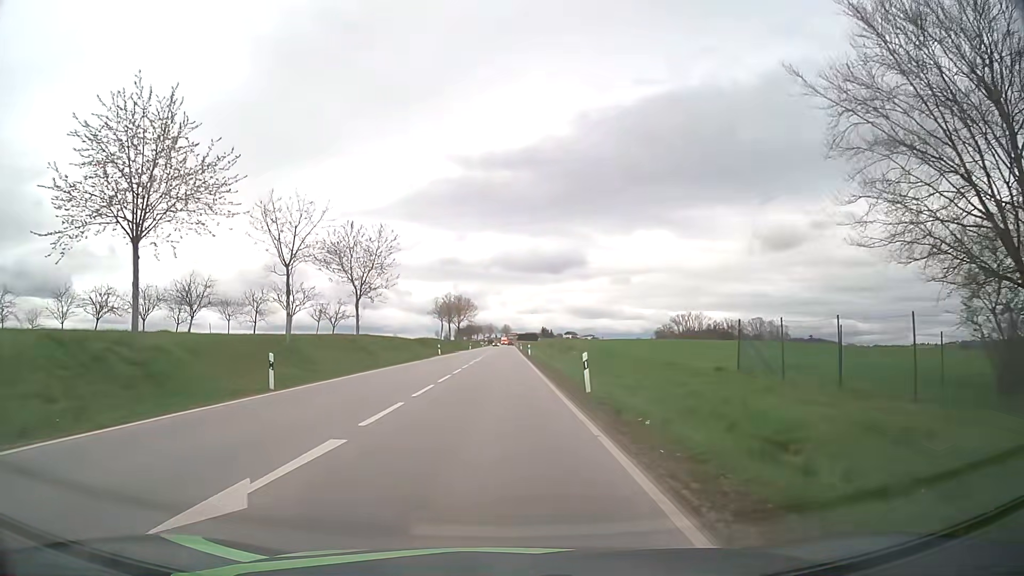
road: secondary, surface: asphalt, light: Day
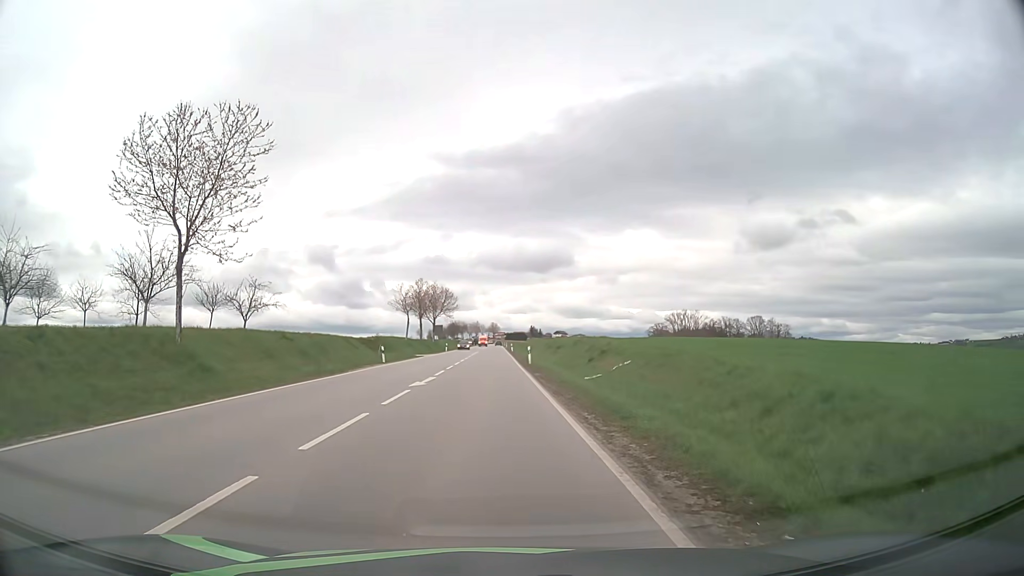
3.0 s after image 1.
(0.0, +25.9) m; +1°
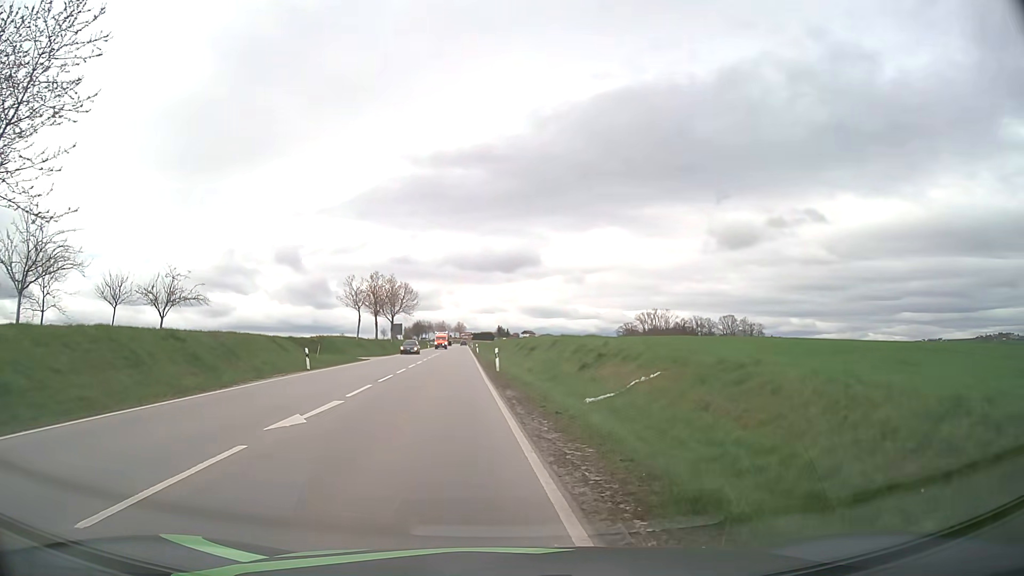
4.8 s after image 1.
(+0.2, +9.6) m; +2°
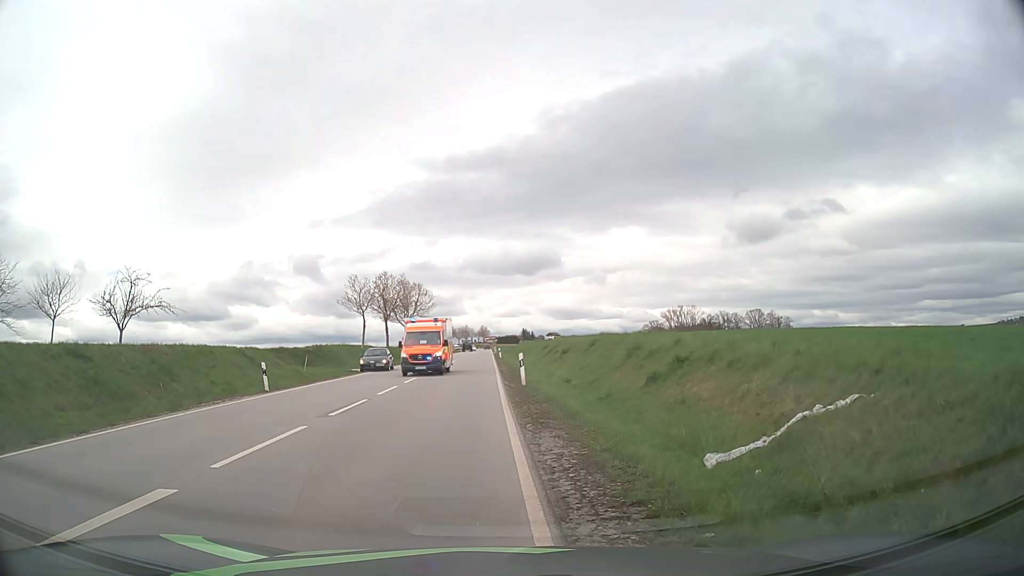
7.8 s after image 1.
(0.0, +8.7) m; -1°
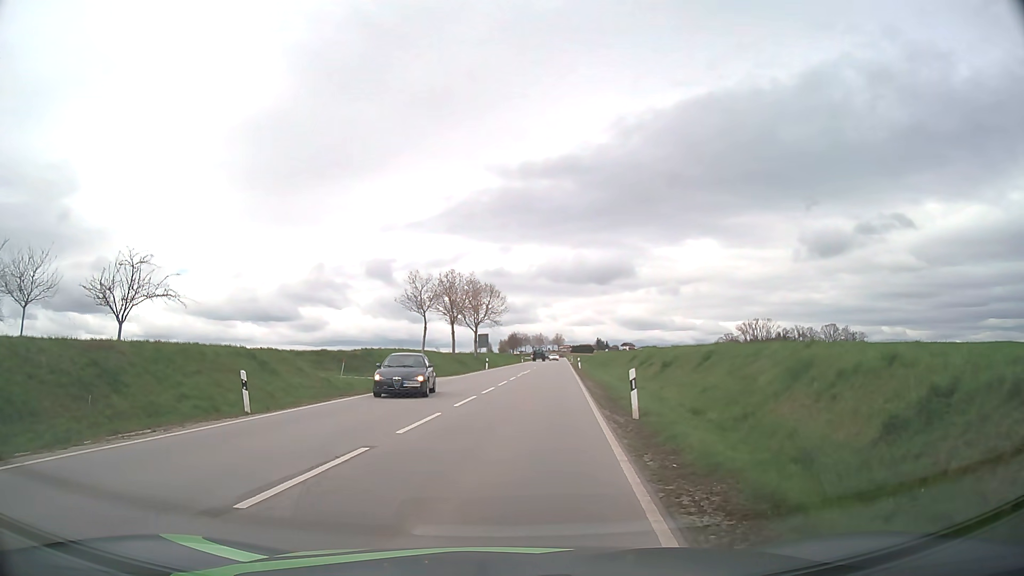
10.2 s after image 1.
(-0.7, +8.5) m; -7°
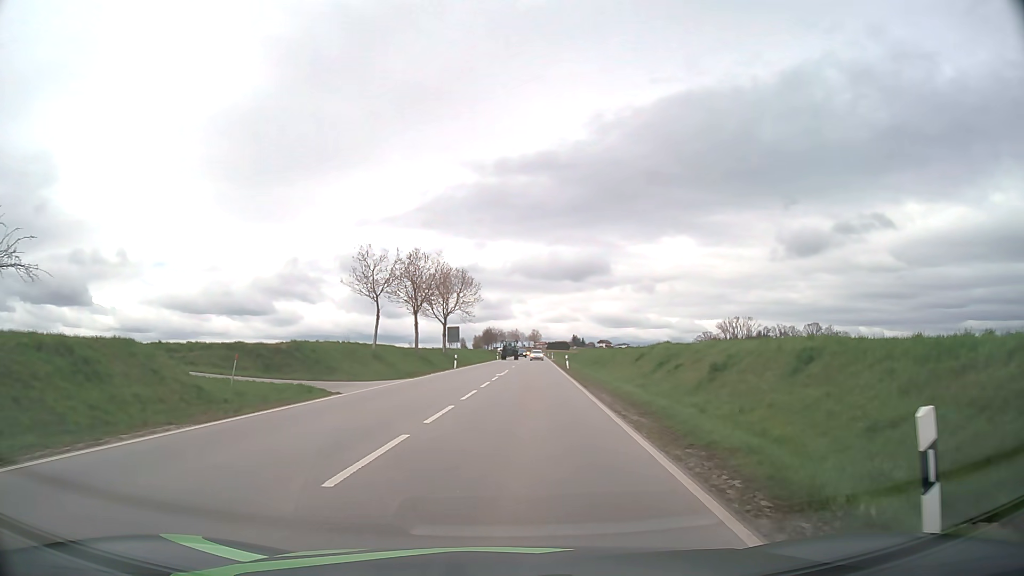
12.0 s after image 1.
(0.0, +11.7) m; +2°
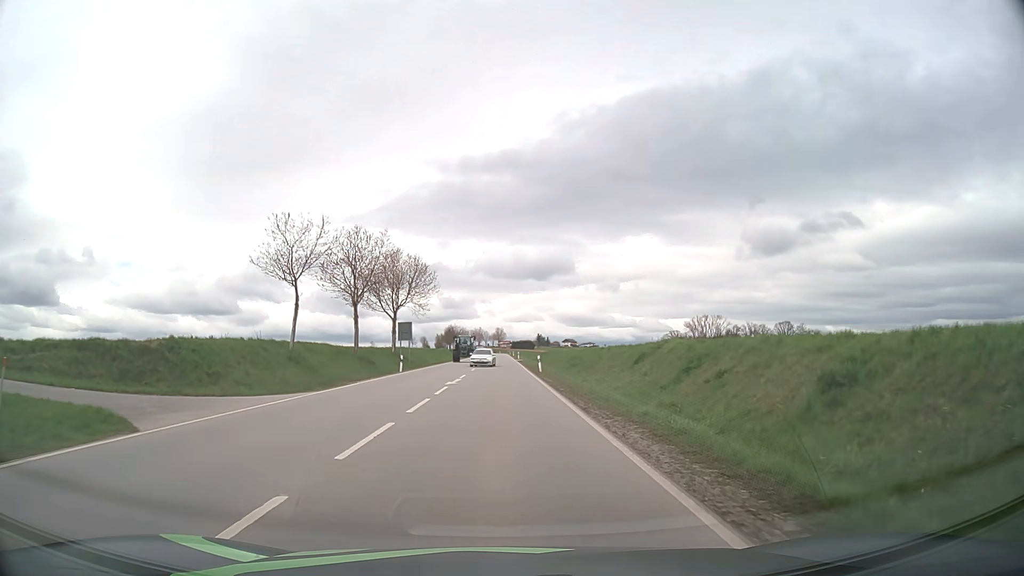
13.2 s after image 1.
(+0.3, +10.7) m; +3°
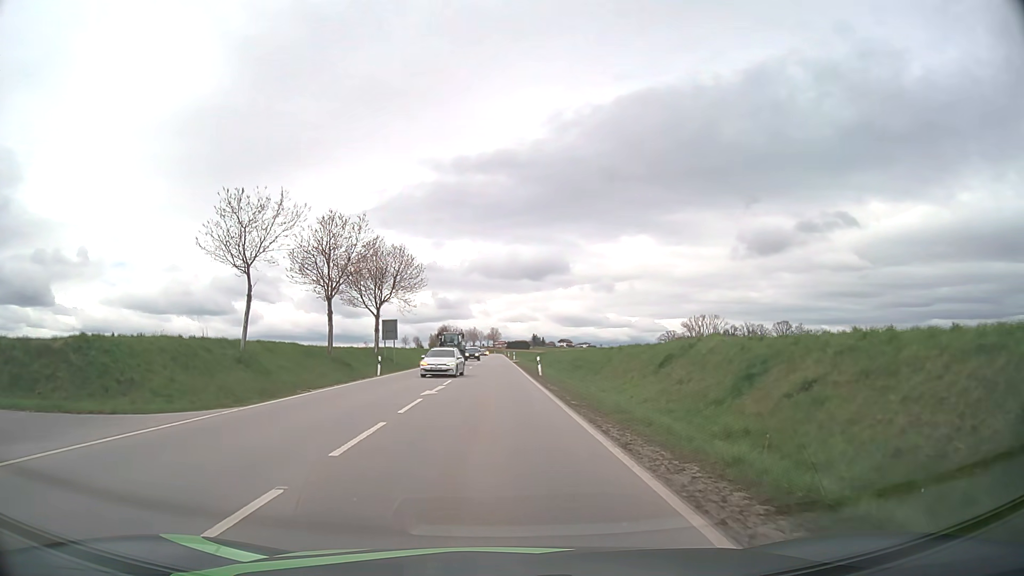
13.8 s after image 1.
(0.0, +6.2) m; 0°
(0, +10) (0, +20) (0, +30) (0, +40) (-1, +50) (-1, +60) (-1, +70) (-1, +80) (-1, +90) (-1, +100) m
